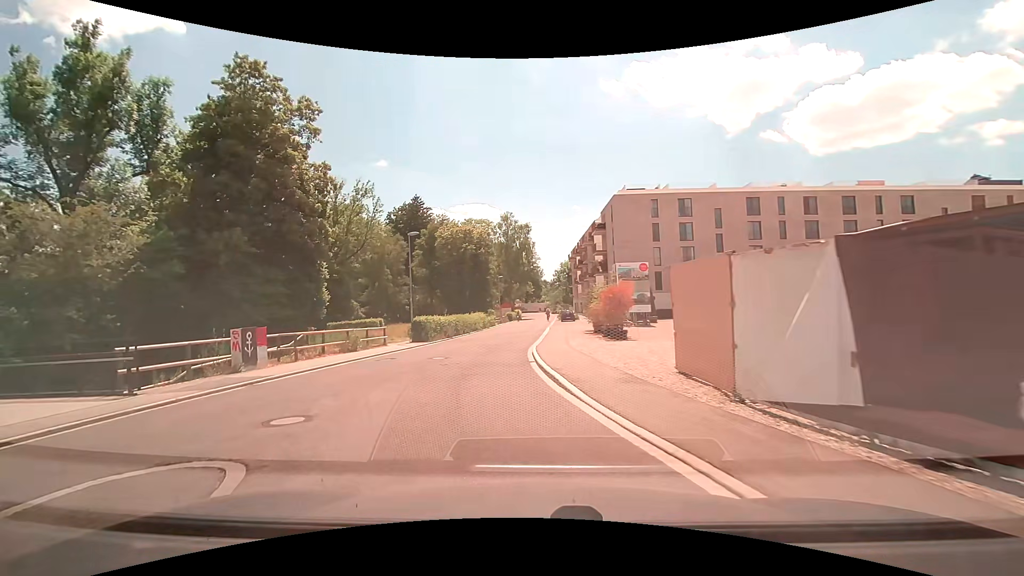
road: residential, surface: asphalt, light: Day
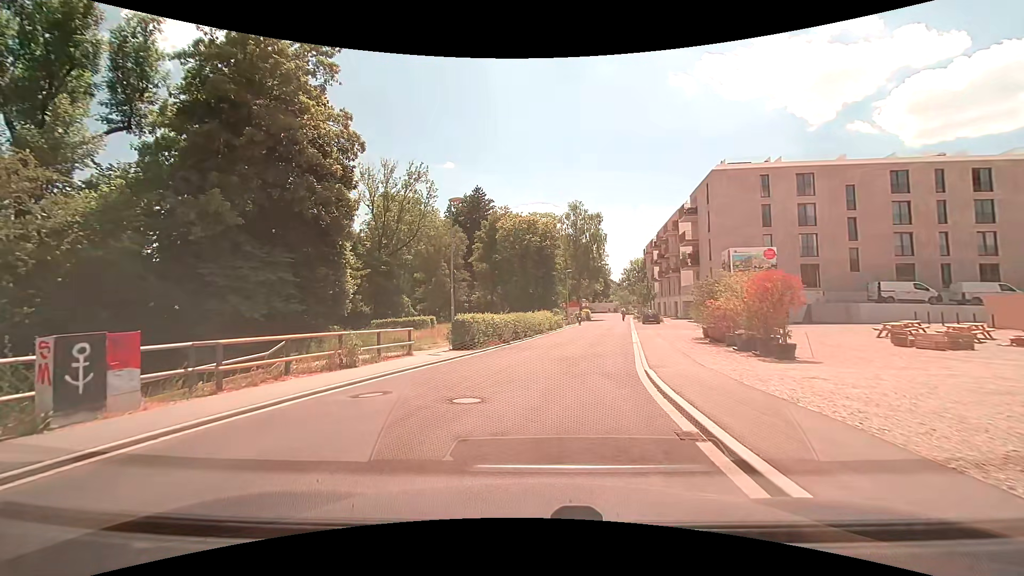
(-1.0, +9.1) m; -8°
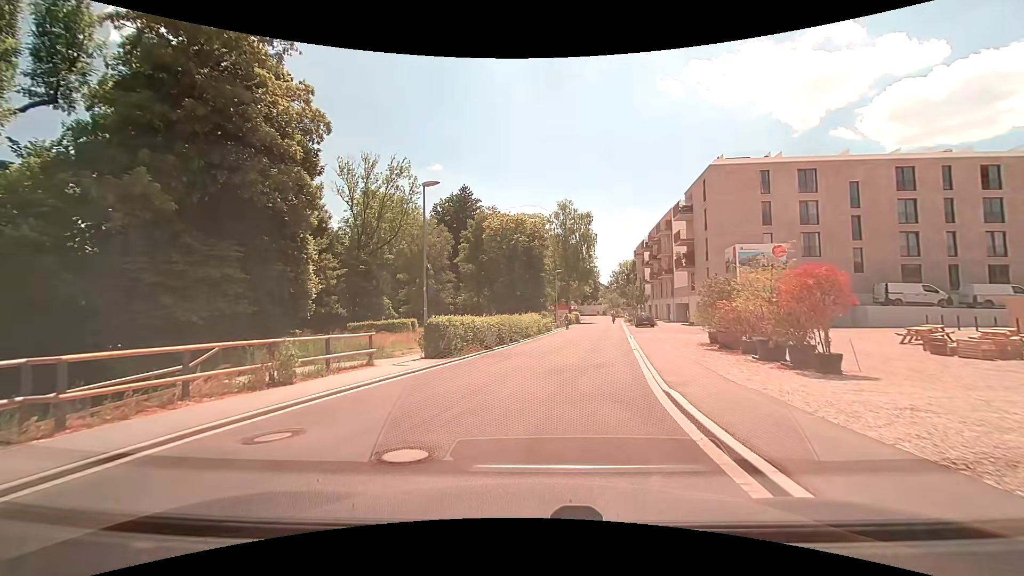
(0.0, +3.1) m; +1°
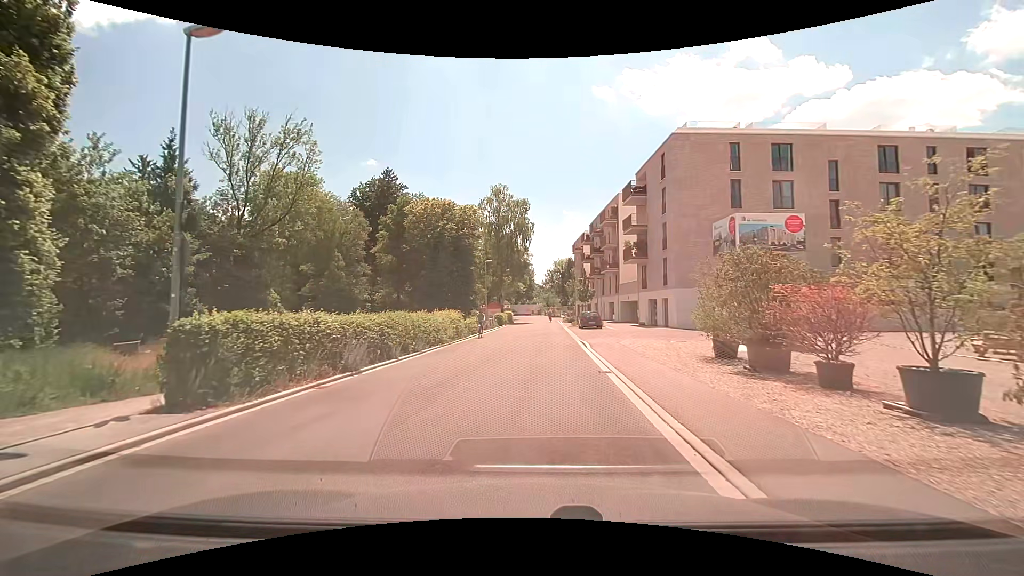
(+0.6, +10.0) m; +7°
(0, +10) (+1, +20) (+1, +30) (+1, +40) (+1, +50) (+2, +60) (+2, +70) (+2, +80) (+2, +90) (+2, +100) m
